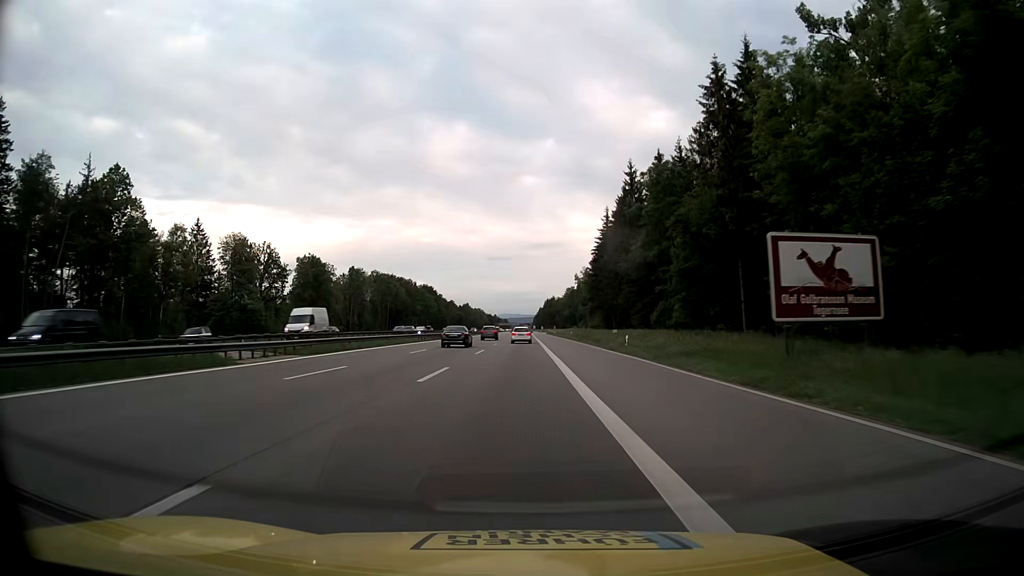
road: motorway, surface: asphalt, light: Day
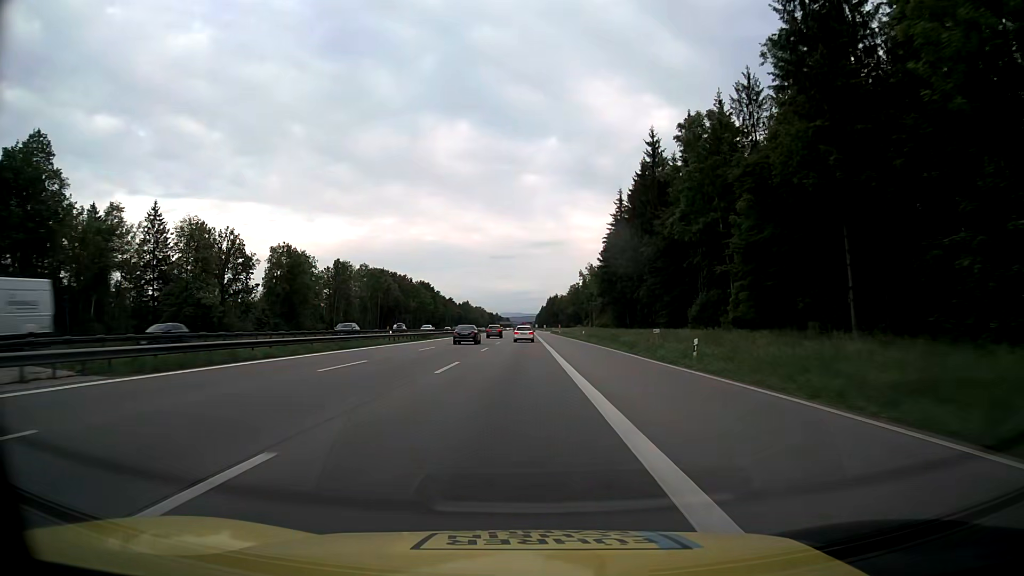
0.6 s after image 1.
(0.0, +16.3) m; 0°
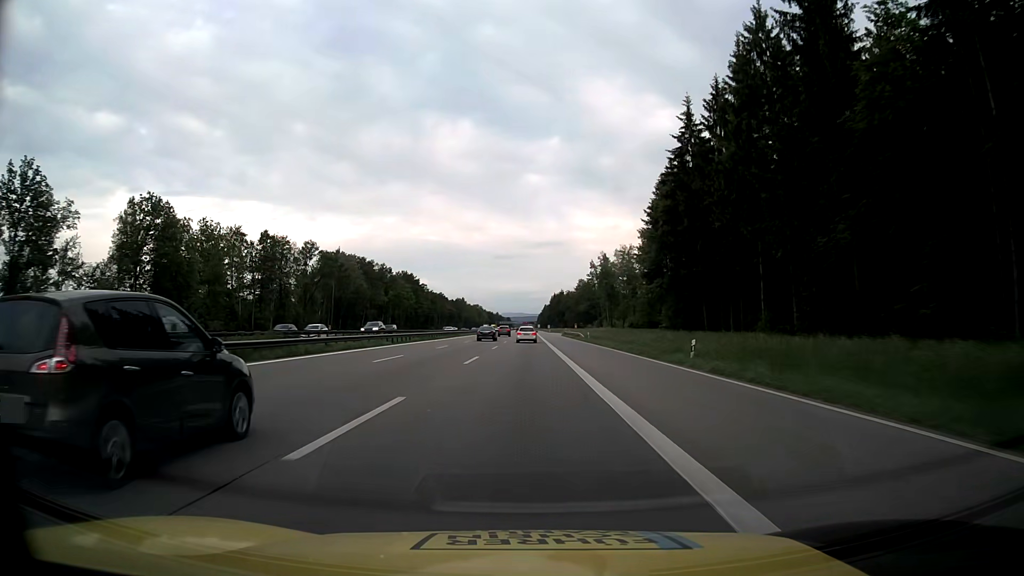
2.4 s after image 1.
(0.0, +48.7) m; 0°
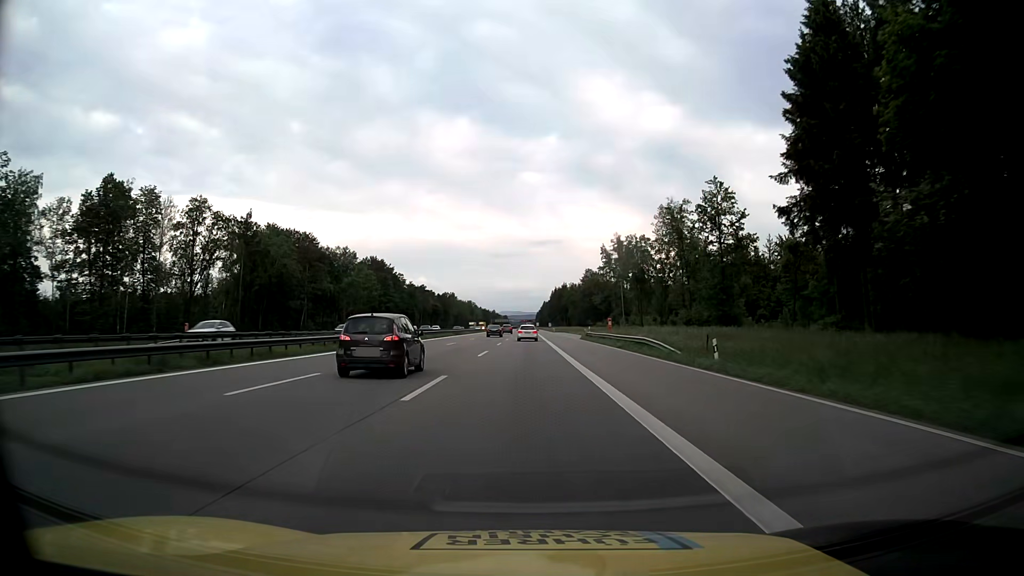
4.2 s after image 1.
(+0.1, +48.7) m; 0°
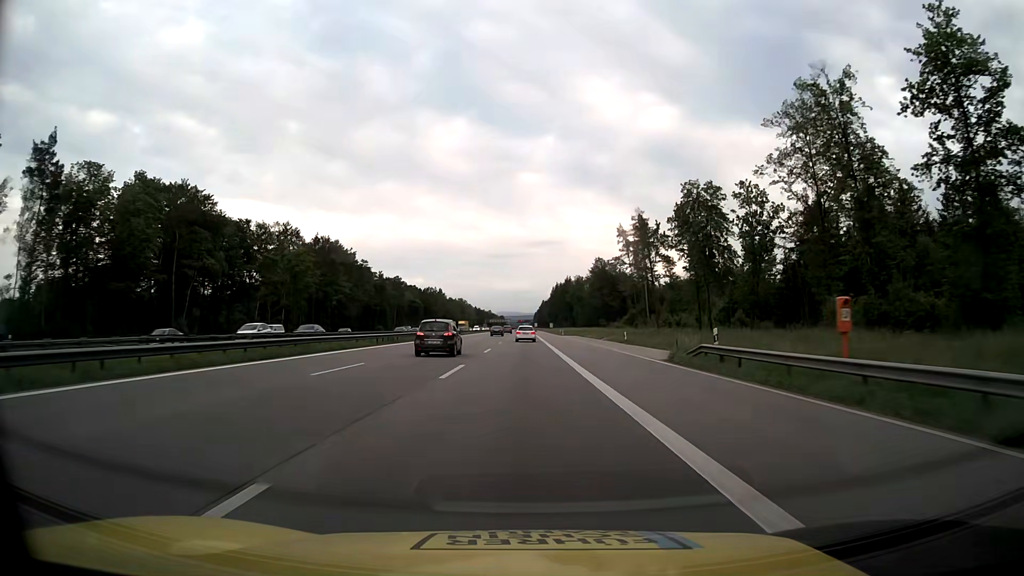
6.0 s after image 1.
(+0.2, +48.9) m; 0°
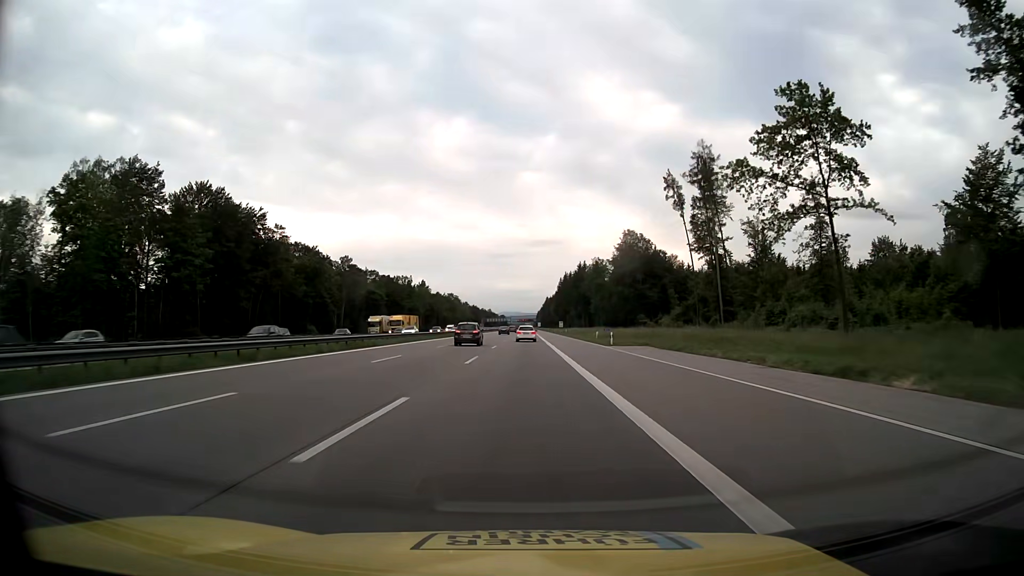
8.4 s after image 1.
(0.0, +64.9) m; 0°
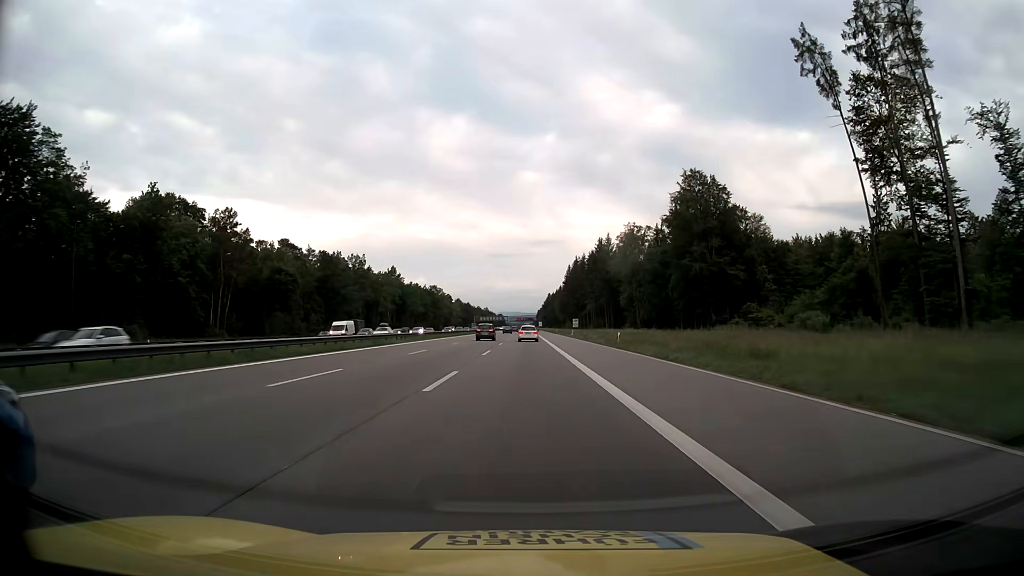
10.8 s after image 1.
(-0.1, +65.1) m; 0°
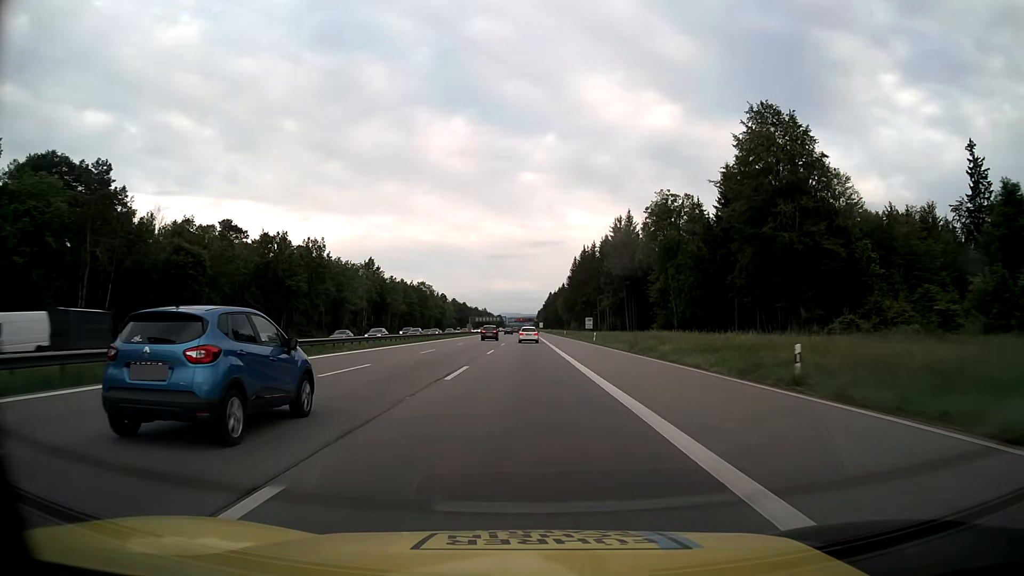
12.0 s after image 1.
(0.0, +32.6) m; 0°
(0, +10) (0, +20) (0, +30) (0, +40) (0, +50) (0, +60) (0, +70) (0, +80) (0, +90) (0, +100) m
